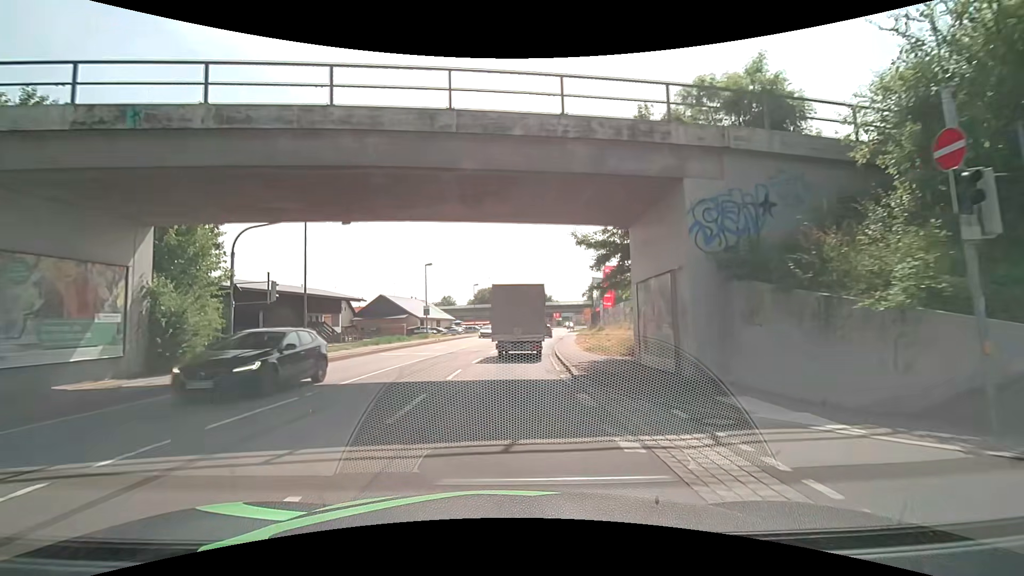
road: primary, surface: asphalt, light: Day
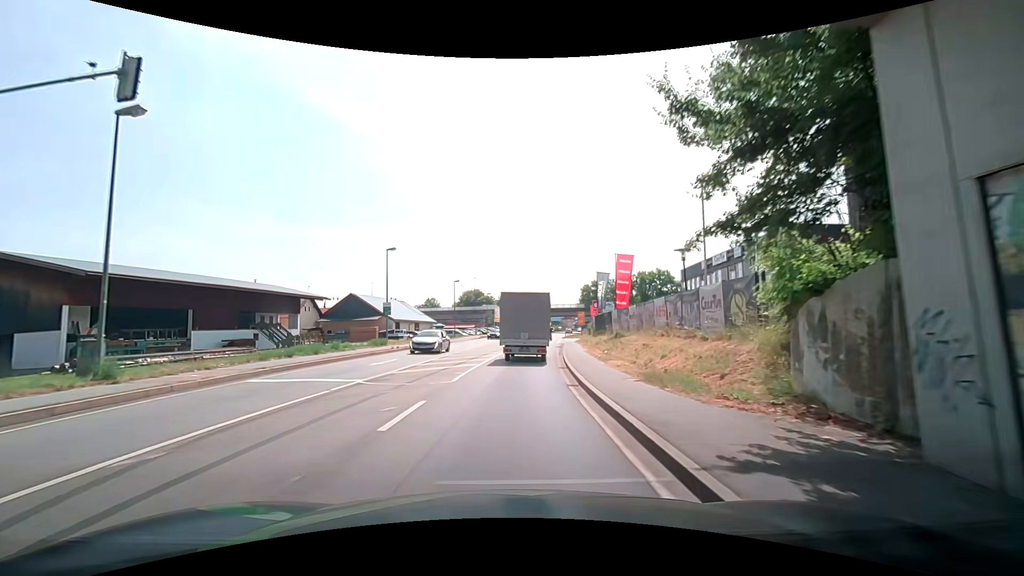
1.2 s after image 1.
(+0.2, +12.4) m; +3°
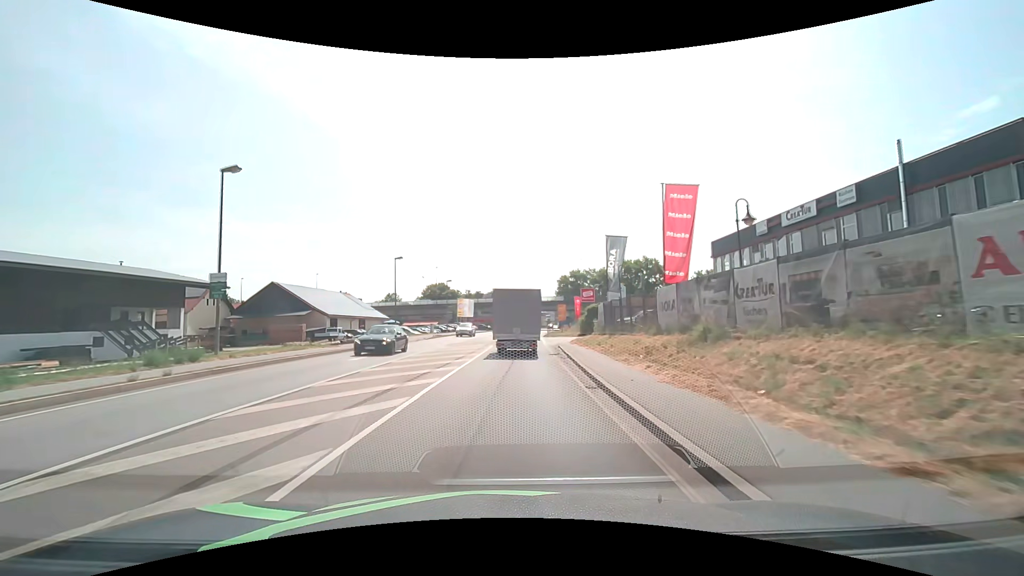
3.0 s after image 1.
(-0.1, +20.1) m; +2°
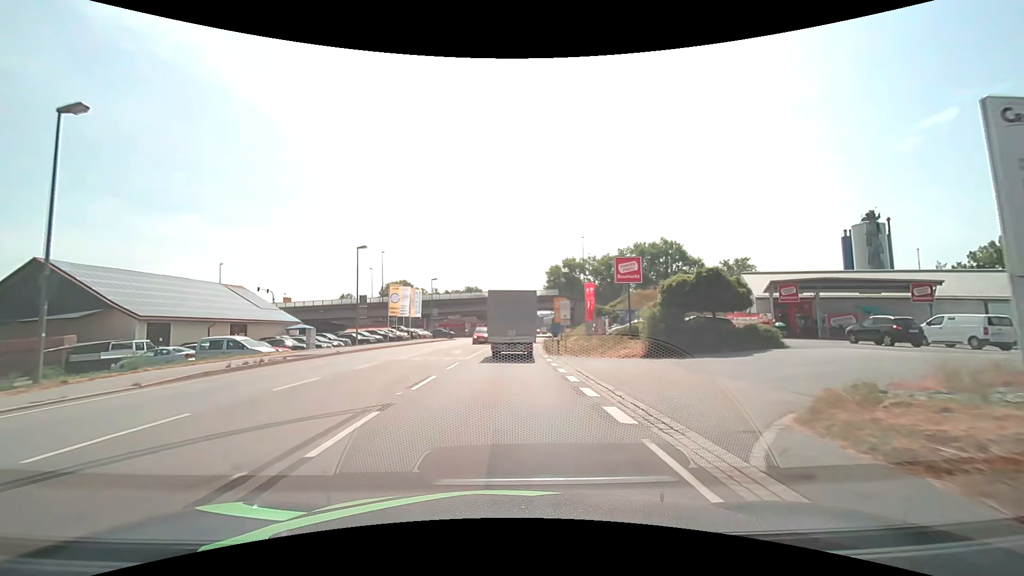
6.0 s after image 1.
(+0.9, +35.3) m; +3°
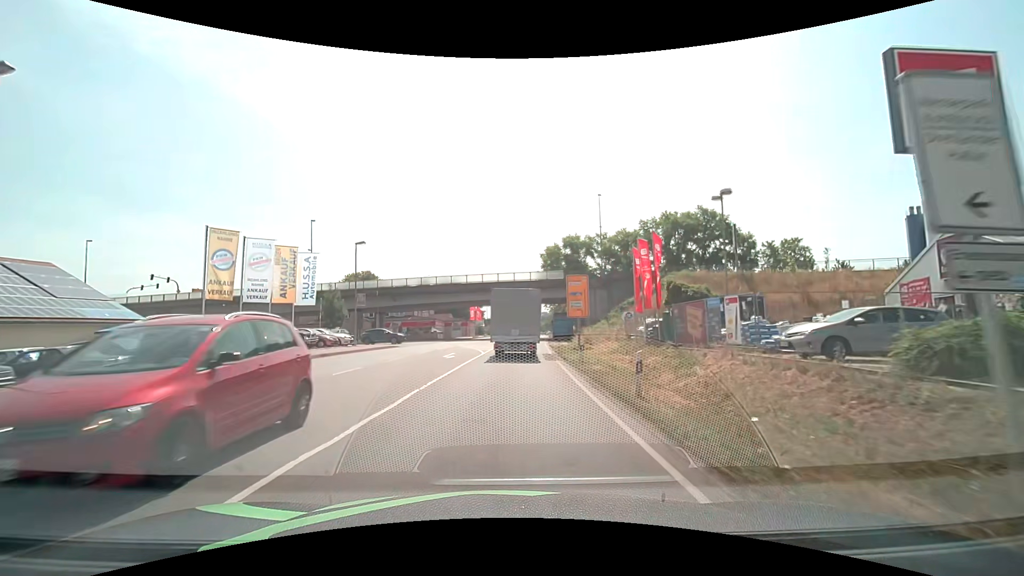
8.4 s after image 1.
(+0.3, +27.9) m; +1°
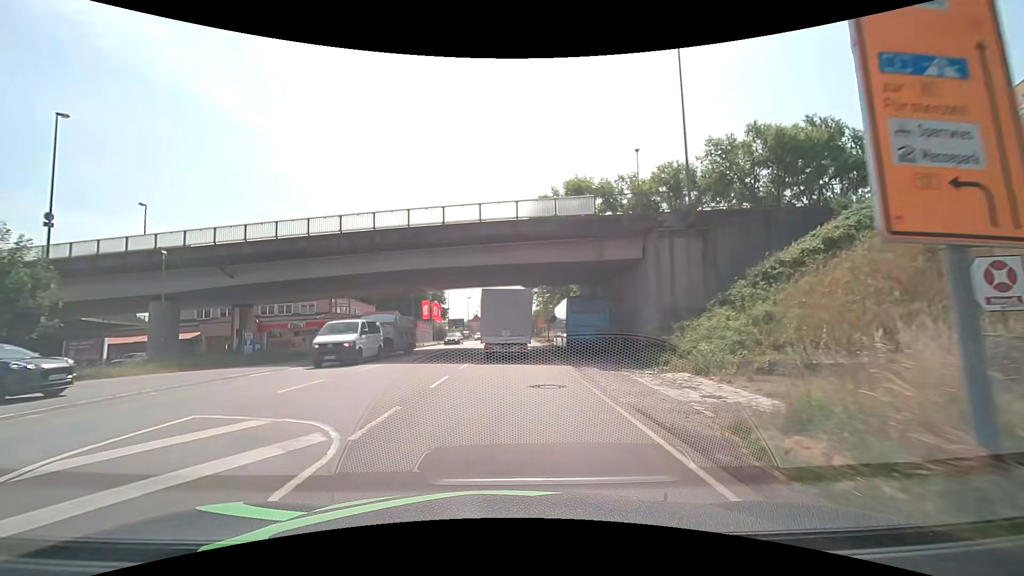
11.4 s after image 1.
(+0.9, +34.6) m; +3°
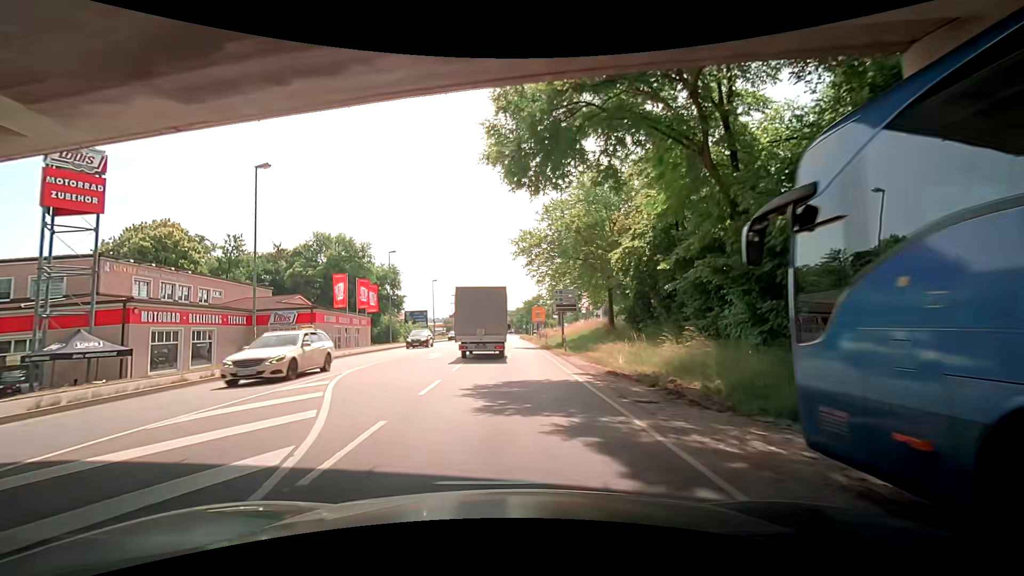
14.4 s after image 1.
(+0.6, +35.1) m; -1°
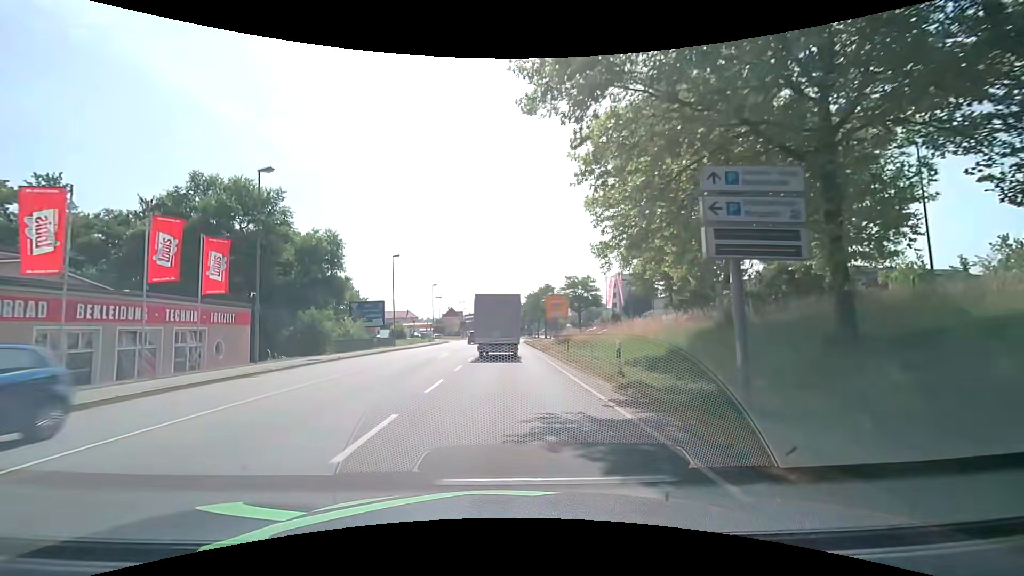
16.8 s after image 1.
(+1.3, +29.1) m; +3°
(0, +10) (0, +20) (0, +30) (0, +40) (0, +50) (0, +60) (0, +70) (0, +80) (0, +90) (0, +100) m
